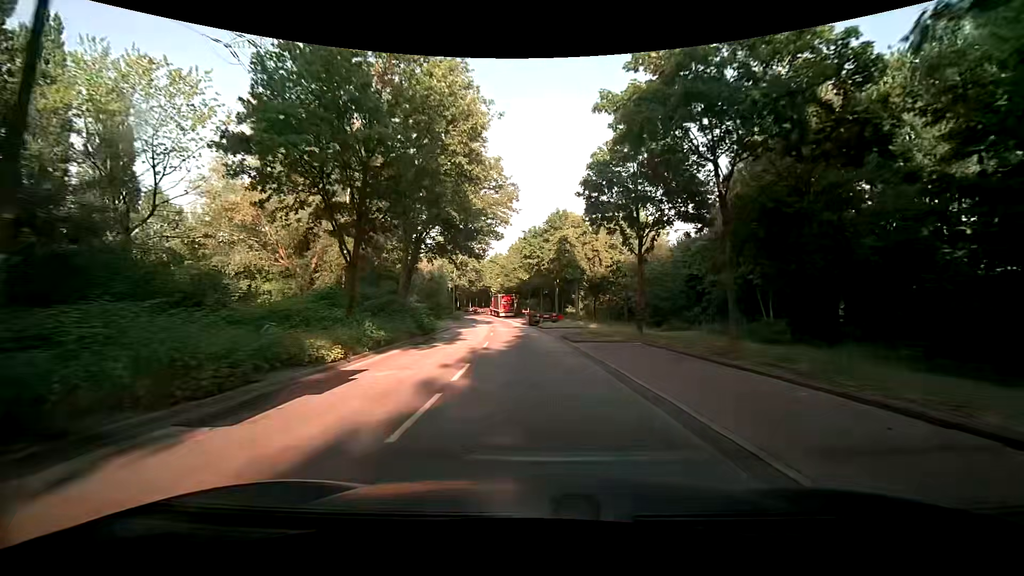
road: secondary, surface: asphalt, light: Day
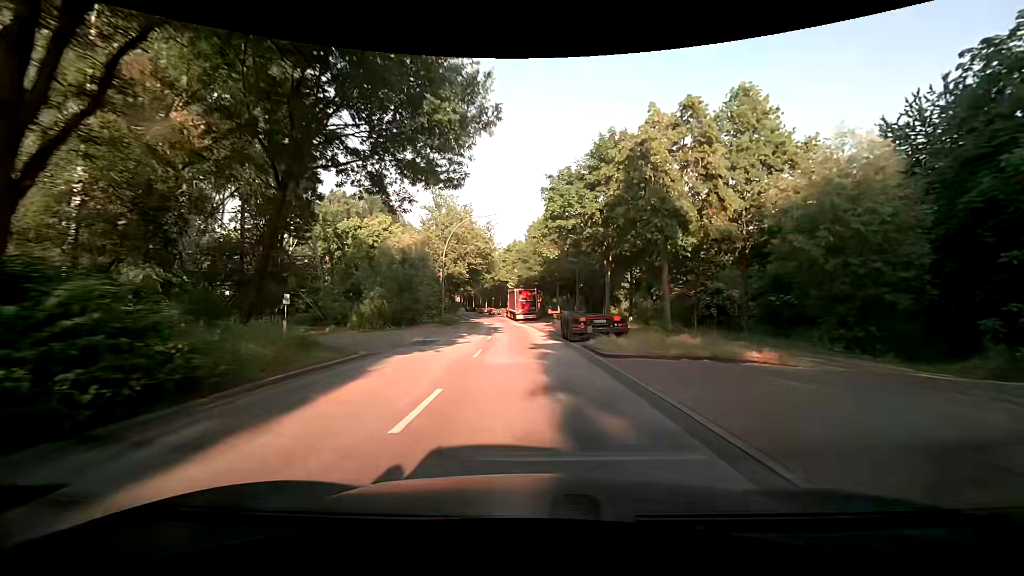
(-0.8, +23.3) m; -4°
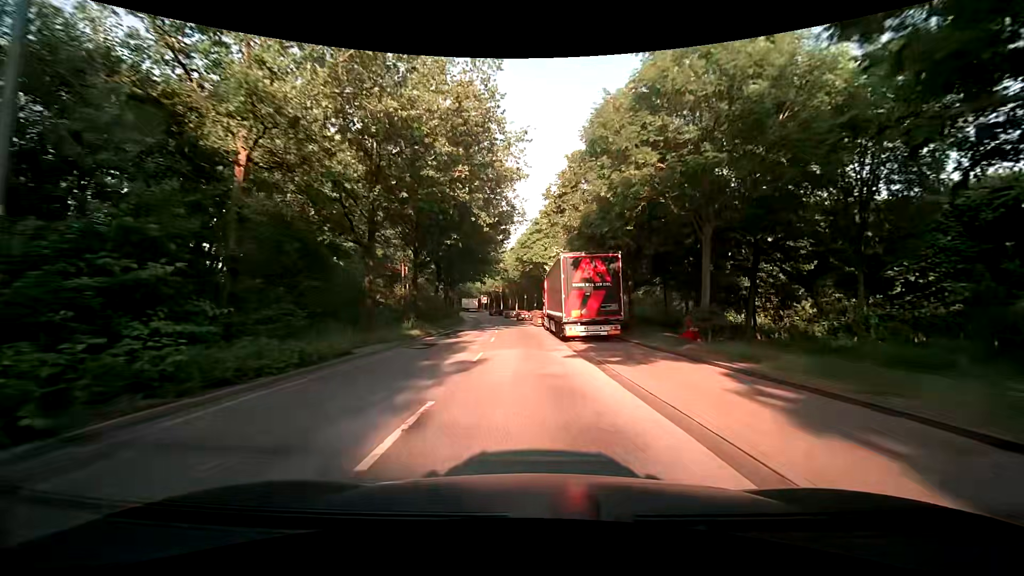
(-0.9, +38.9) m; -3°
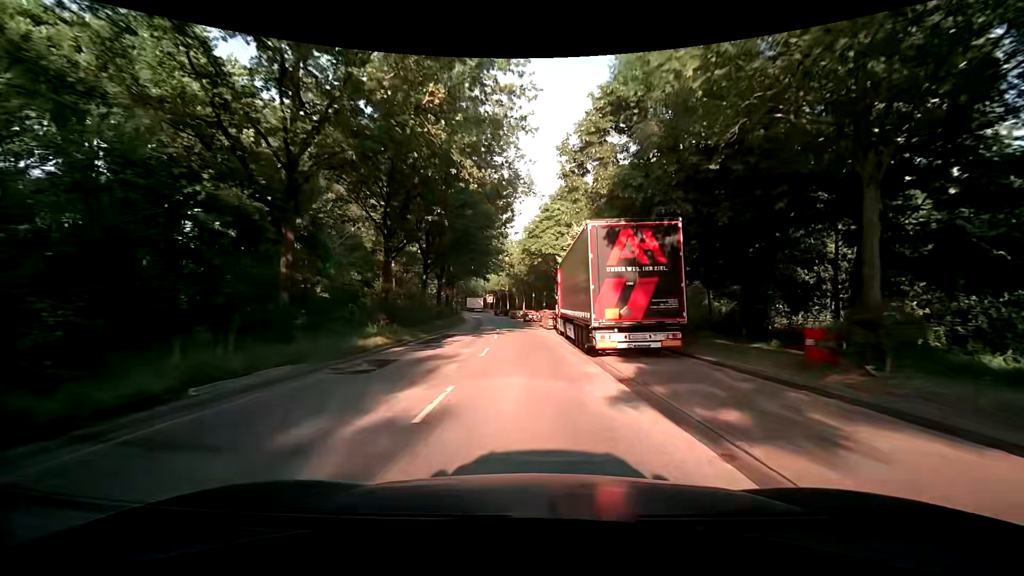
(-0.1, +7.7) m; -1°
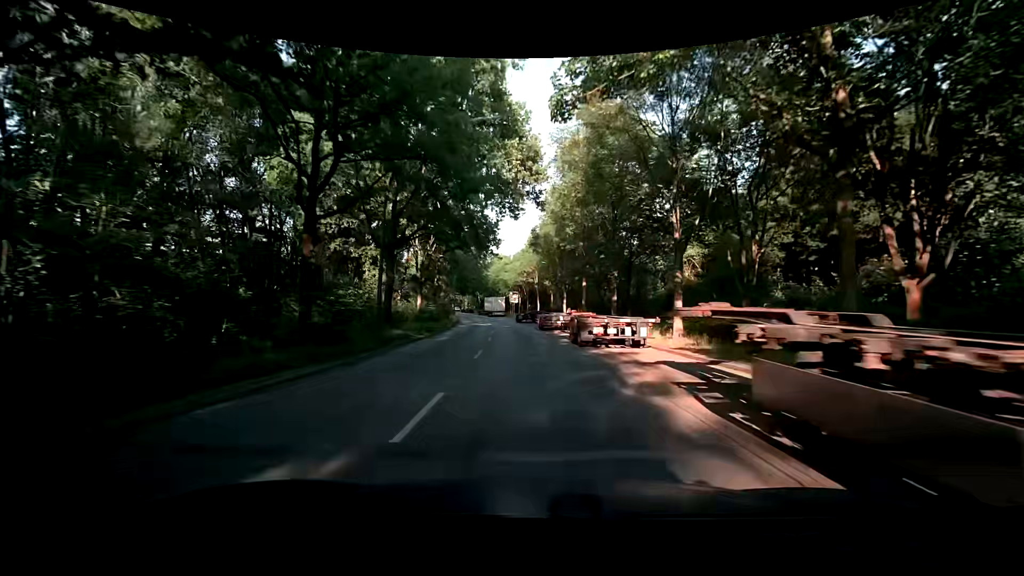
(-1.6, +38.5) m; -4°
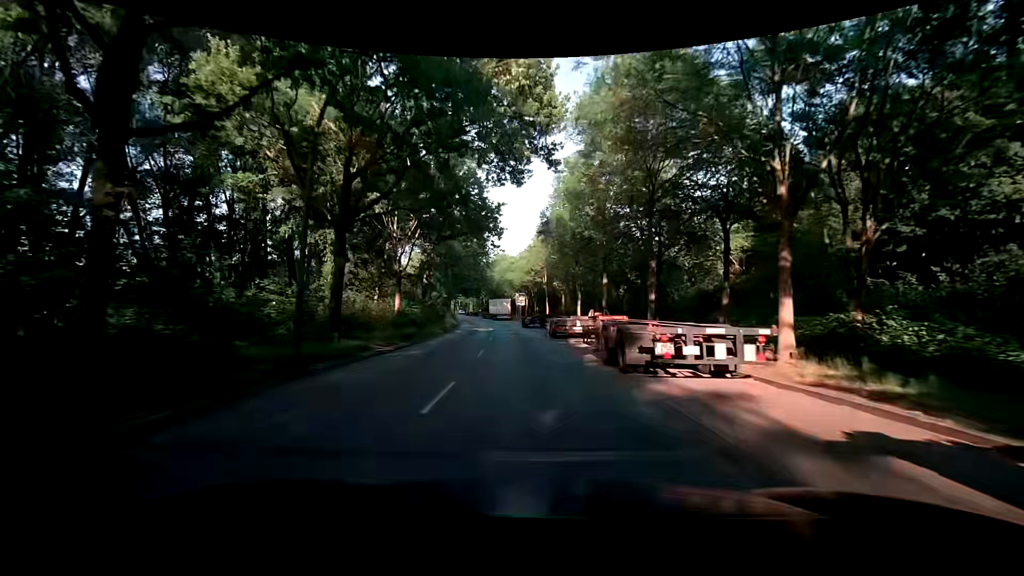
(-0.1, +7.7) m; -1°
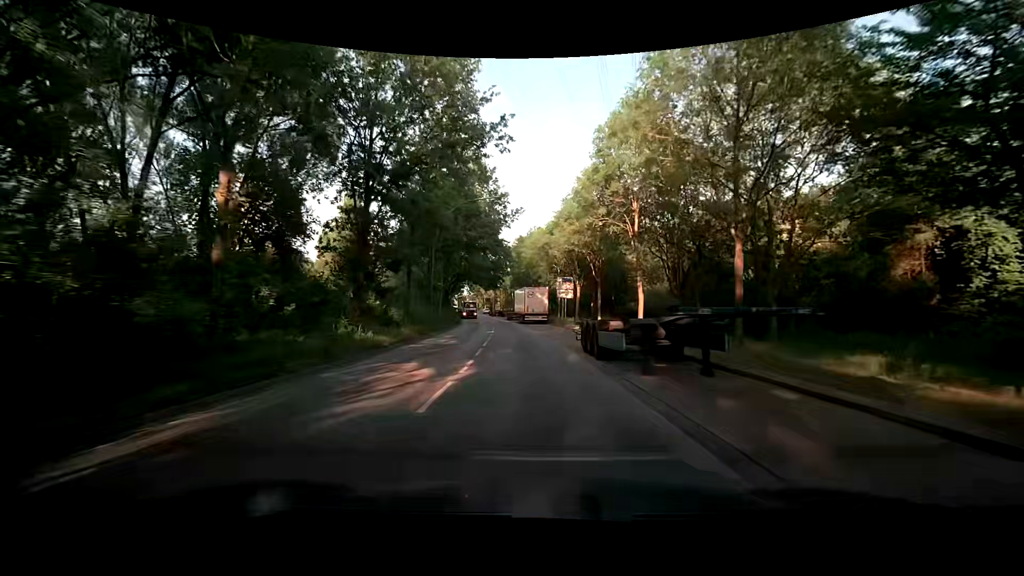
(-1.6, +38.0) m; -6°
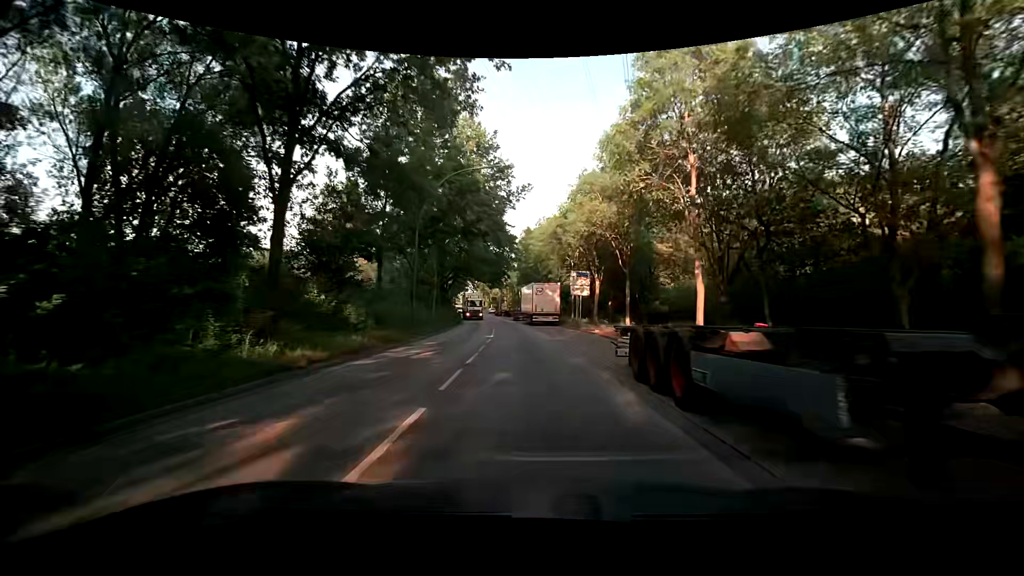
(+0.1, +7.6) m; +1°
(0, +10) (0, +20) (-1, +30) (-2, +40) (-3, +50) (-4, +60) (-5, +70) (-6, +80) (-8, +90) (-9, +99) m
